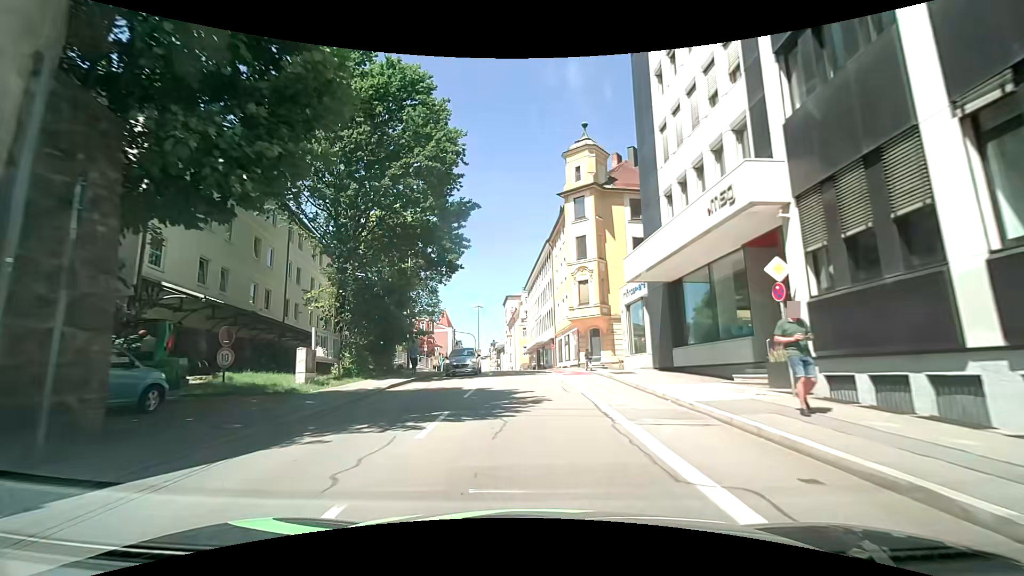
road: tertiary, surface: asphalt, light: Day
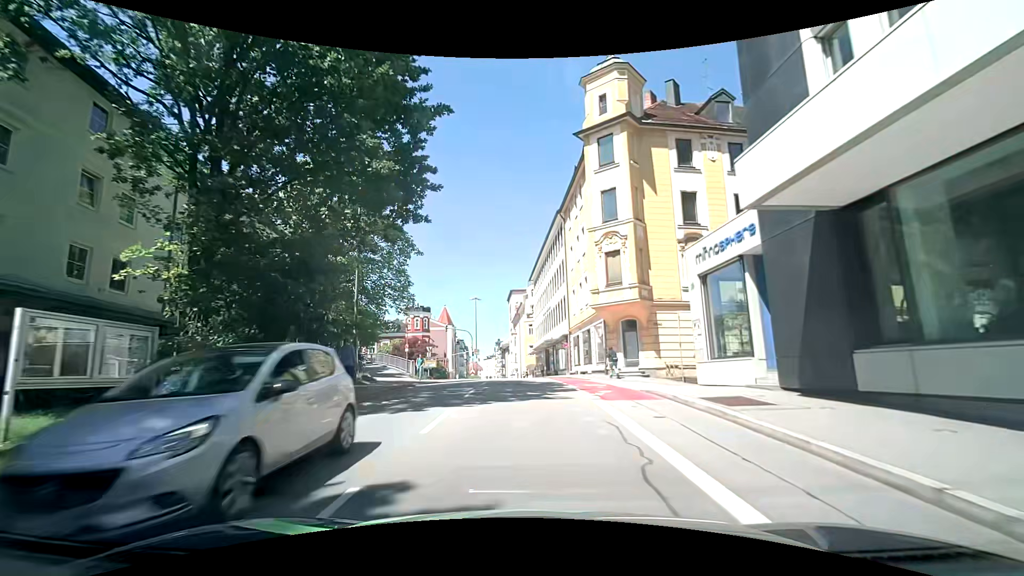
(-0.3, +11.4) m; -1°
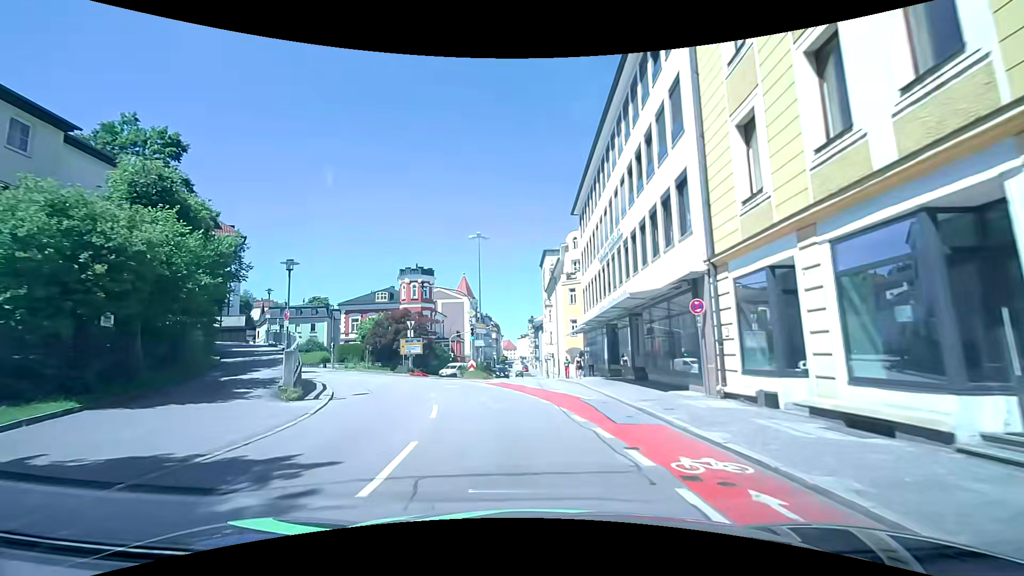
(-1.0, +27.2) m; -5°
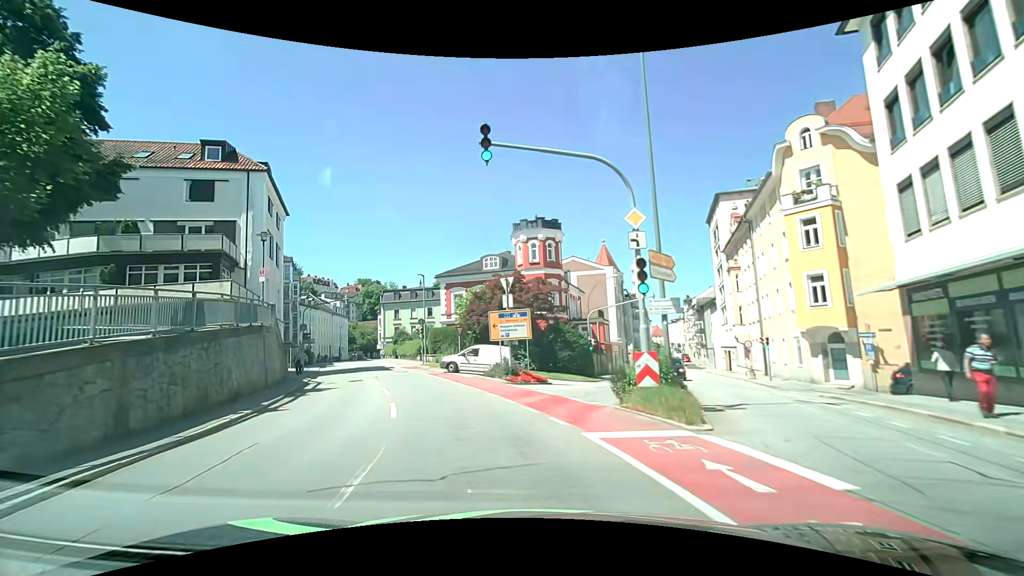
(-2.6, +21.9) m; -14°
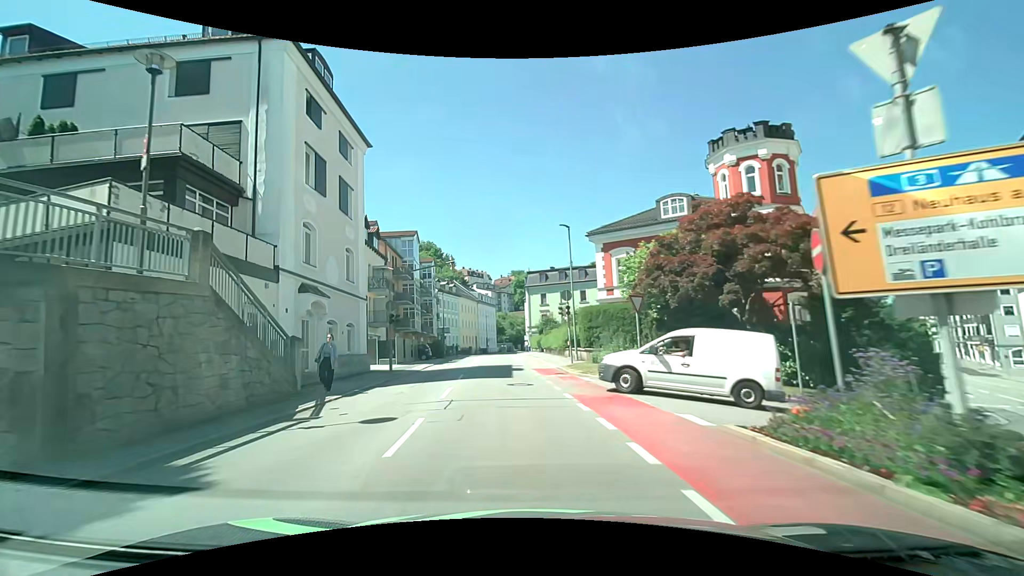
(-3.3, +16.8) m; -20°
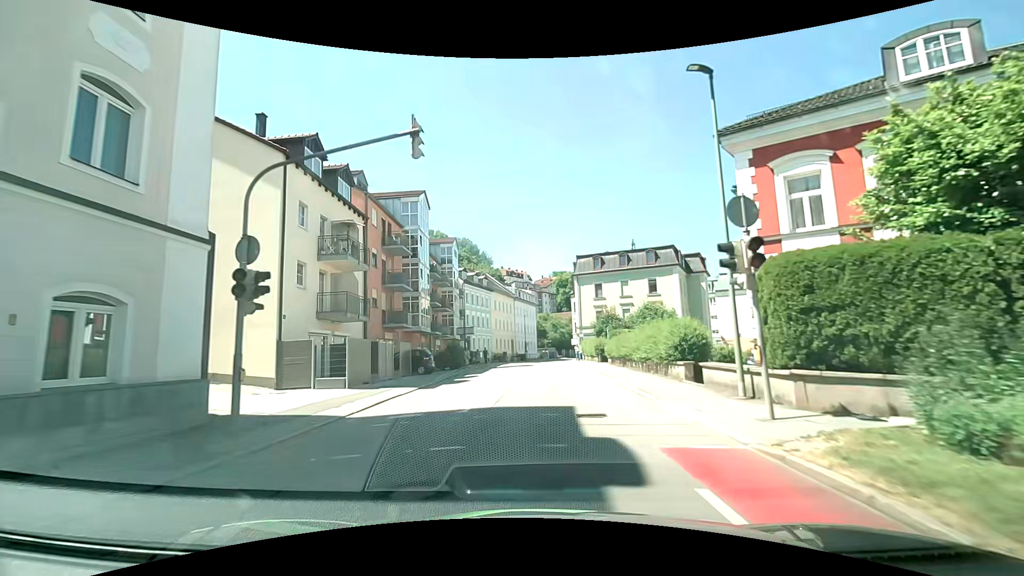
(-1.1, +17.6) m; -5°
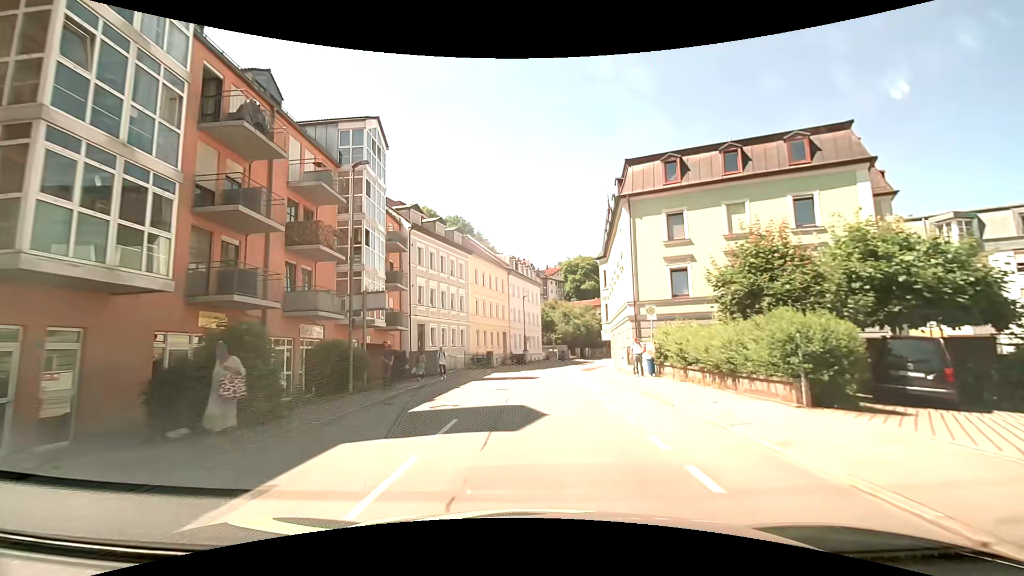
(-0.2, +30.7) m; -1°
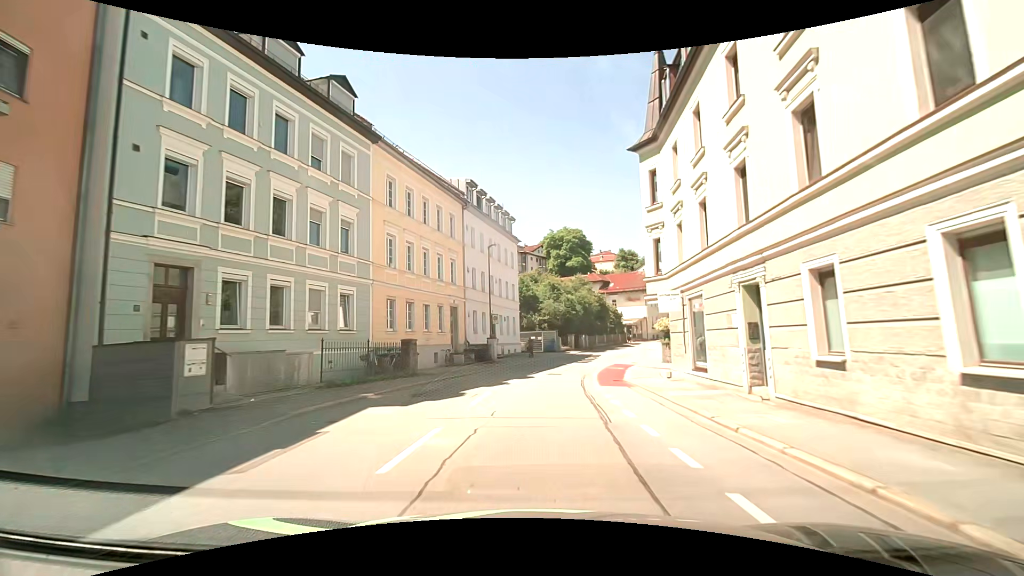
(+0.3, +25.3) m; +3°
(0, +10) (+1, +20) (+2, +30) (+4, +40) (+7, +49) (+11, +59) (+15, +68) (+20, +76) (+26, +84) (+32, +92) m
